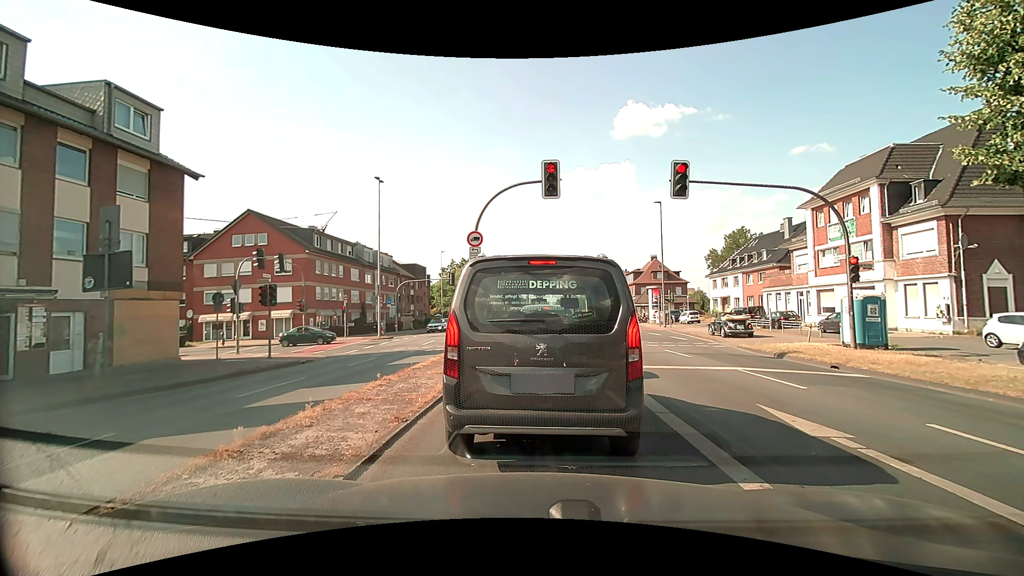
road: primary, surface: asphalt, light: Day
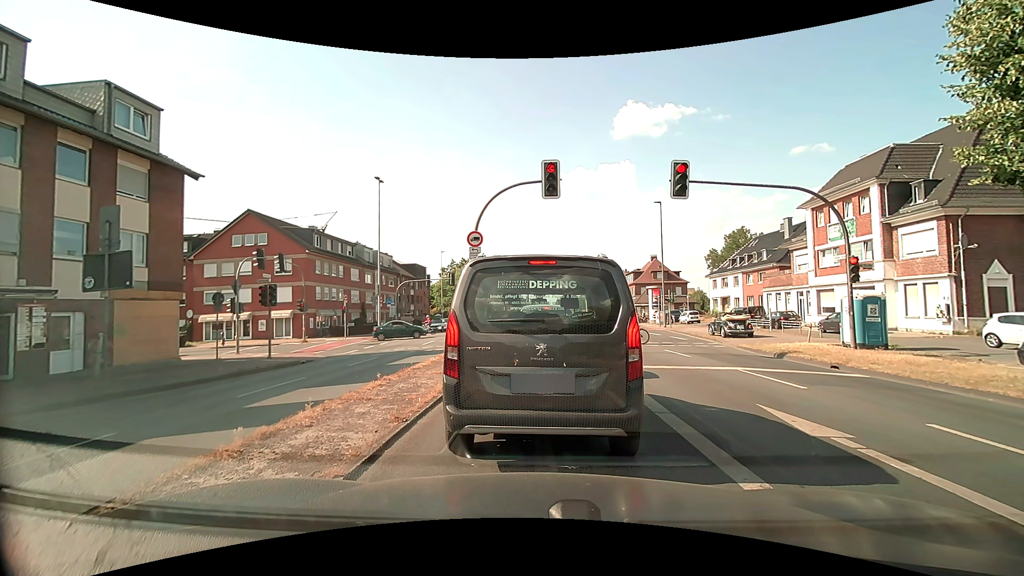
(0.0, 0.0) m; 0°
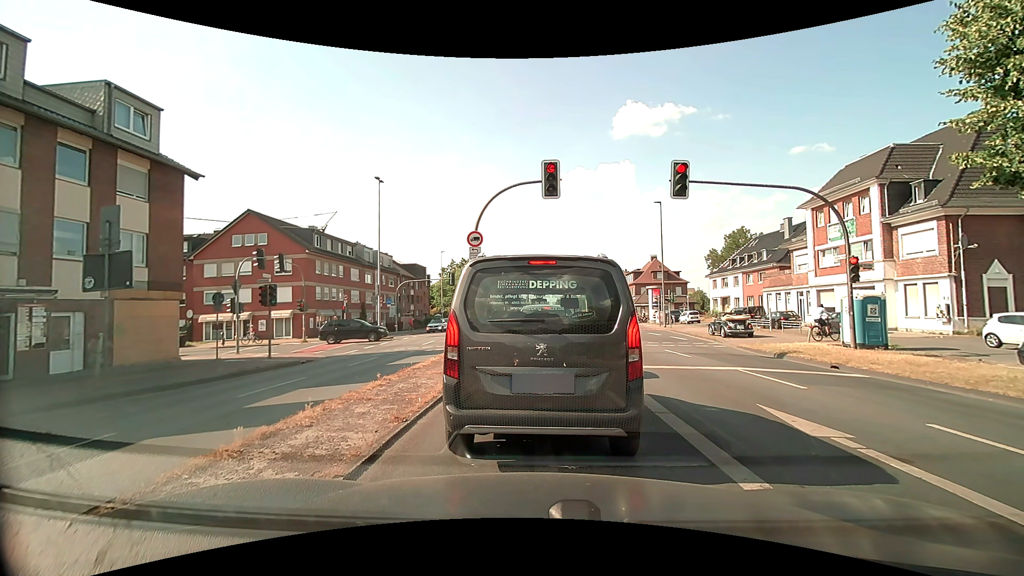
(0.0, 0.0) m; 0°
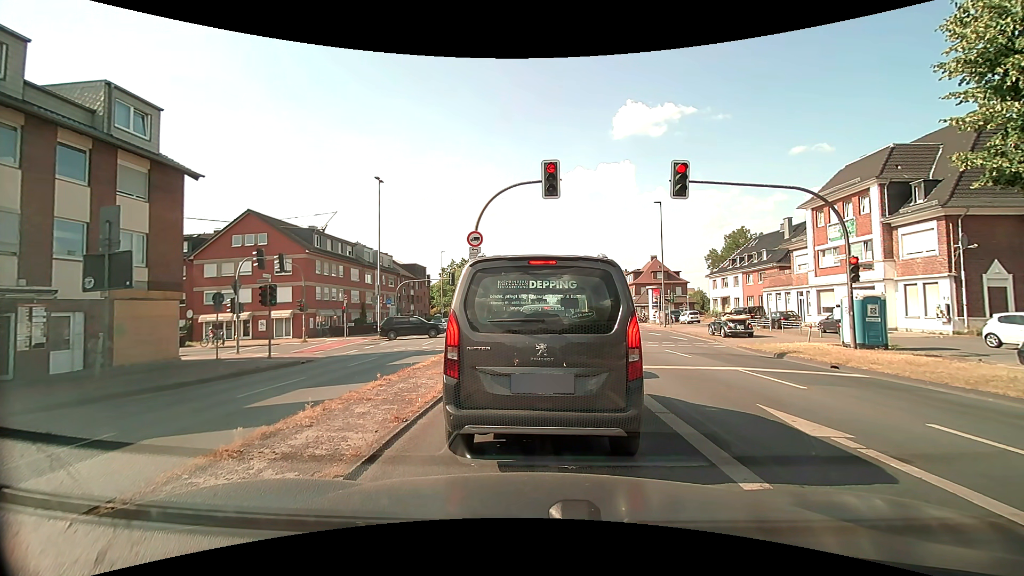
(0.0, 0.0) m; 0°
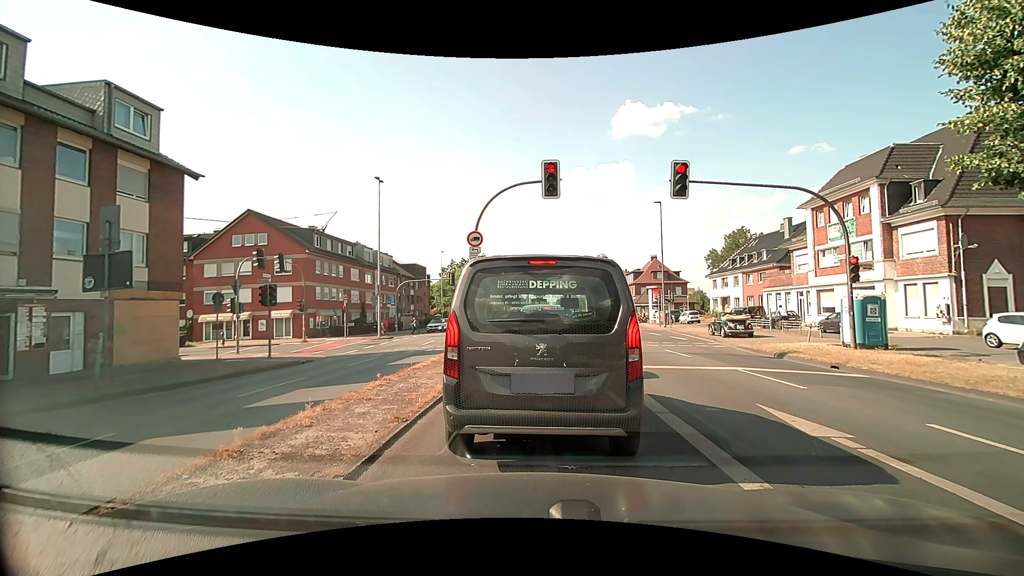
(0.0, 0.0) m; 0°
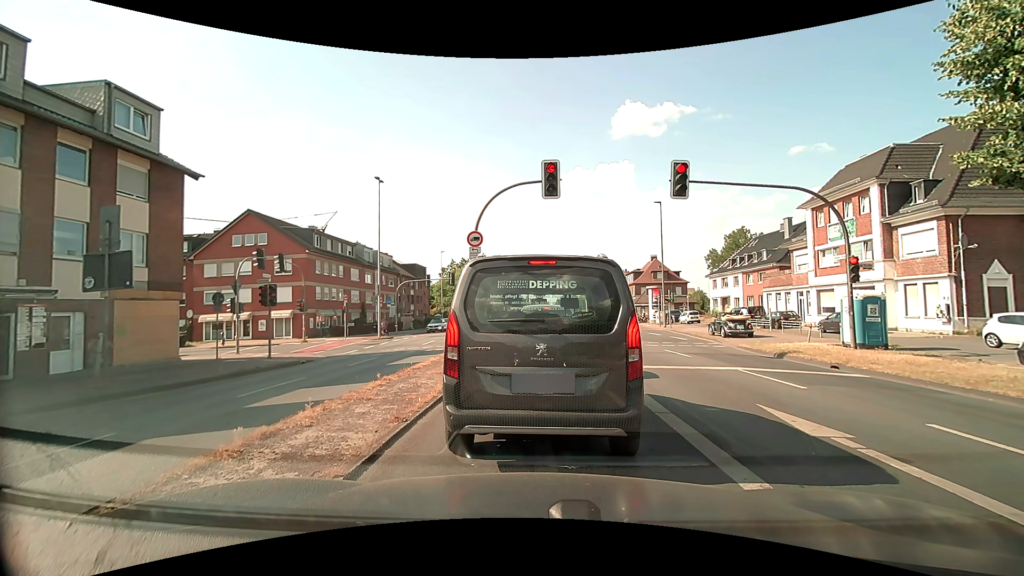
(0.0, 0.0) m; 0°
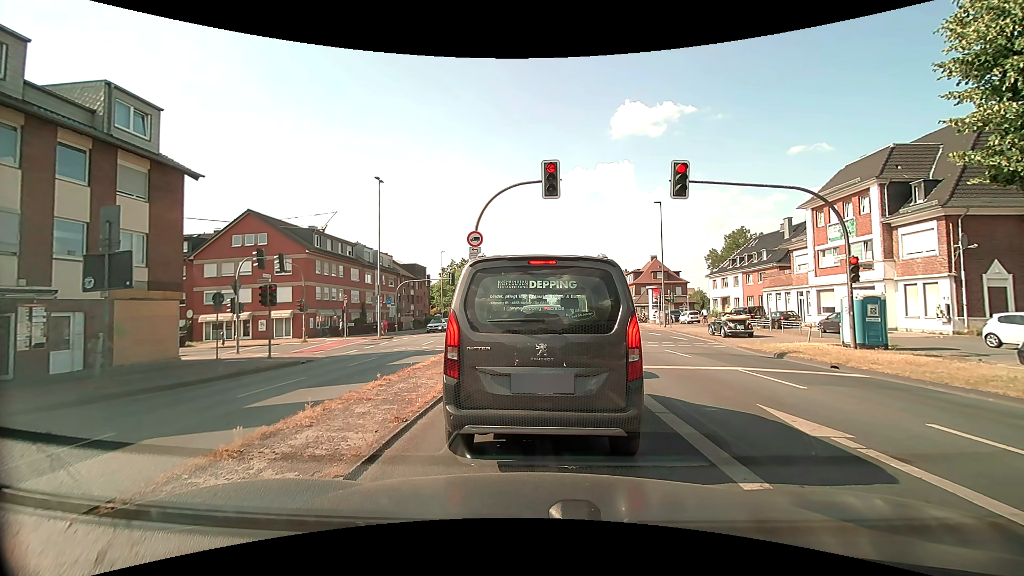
(0.0, 0.0) m; 0°
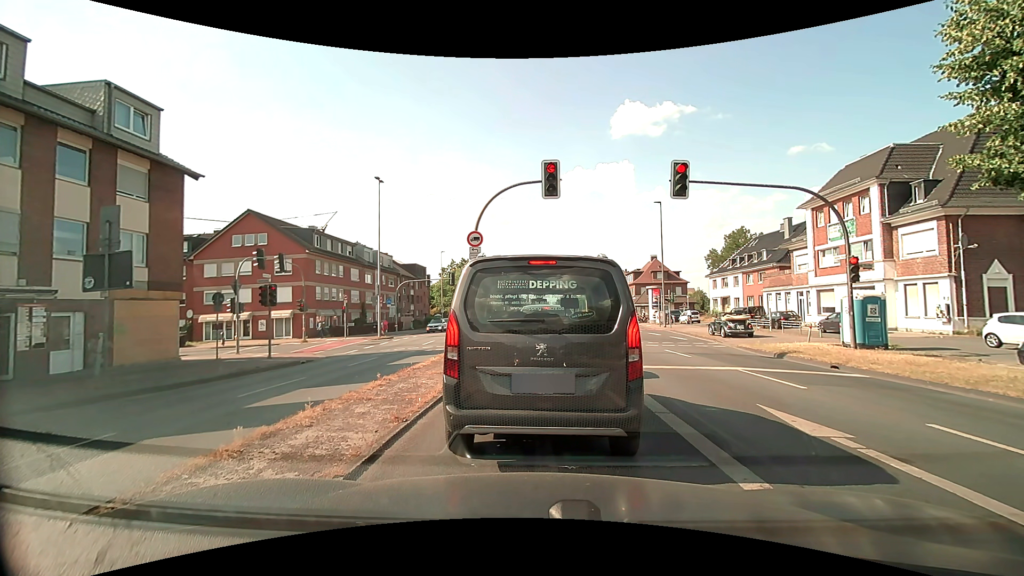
(0.0, 0.0) m; 0°
(0, +10) (0, +20) (0, +30) (-4, +39) (-12, +44) (-22, +43) (-32, +41) (-42, +39) (-52, +38) (-62, +36) m
